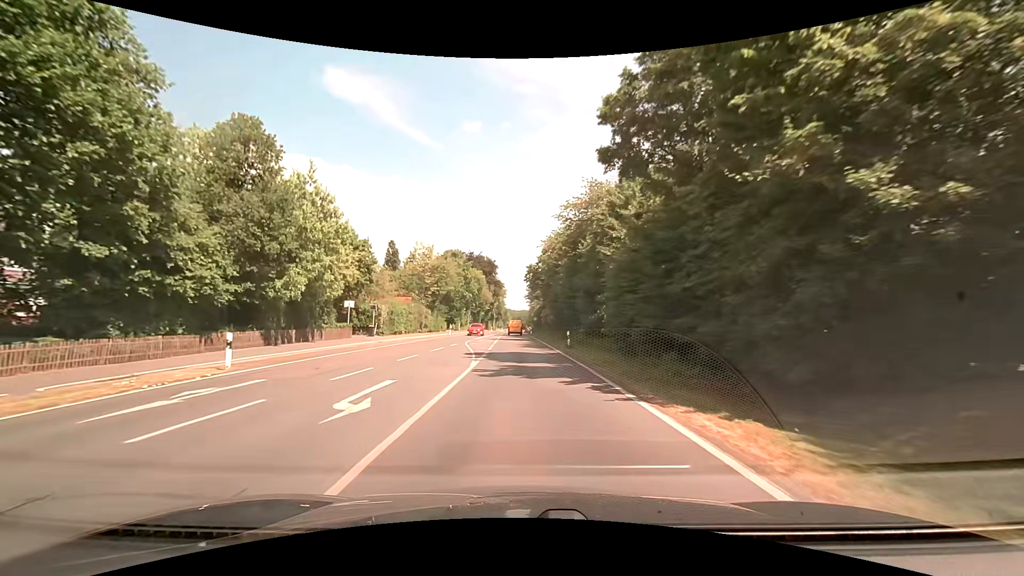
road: secondary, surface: asphalt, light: Day
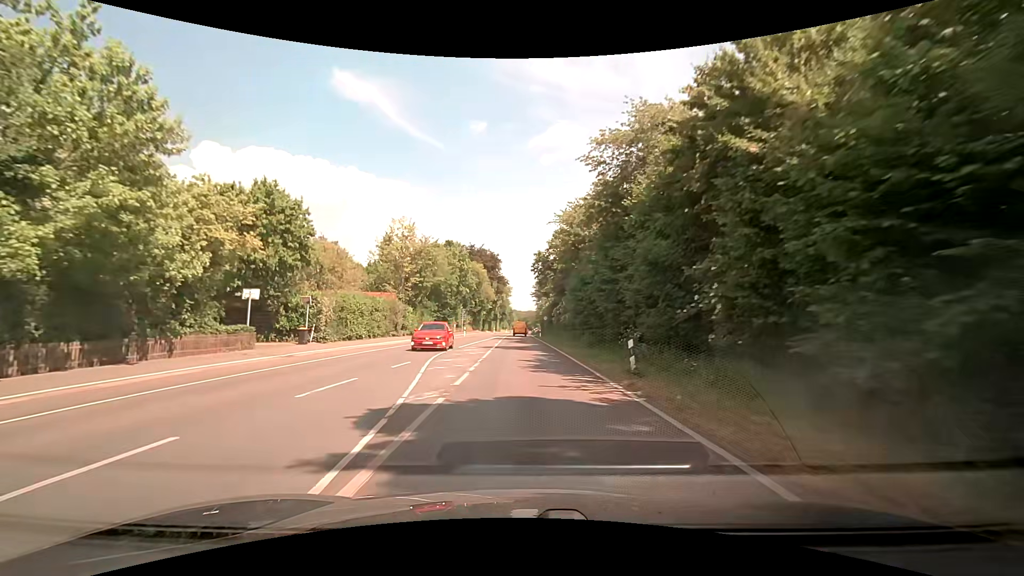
(-0.2, +15.1) m; 0°
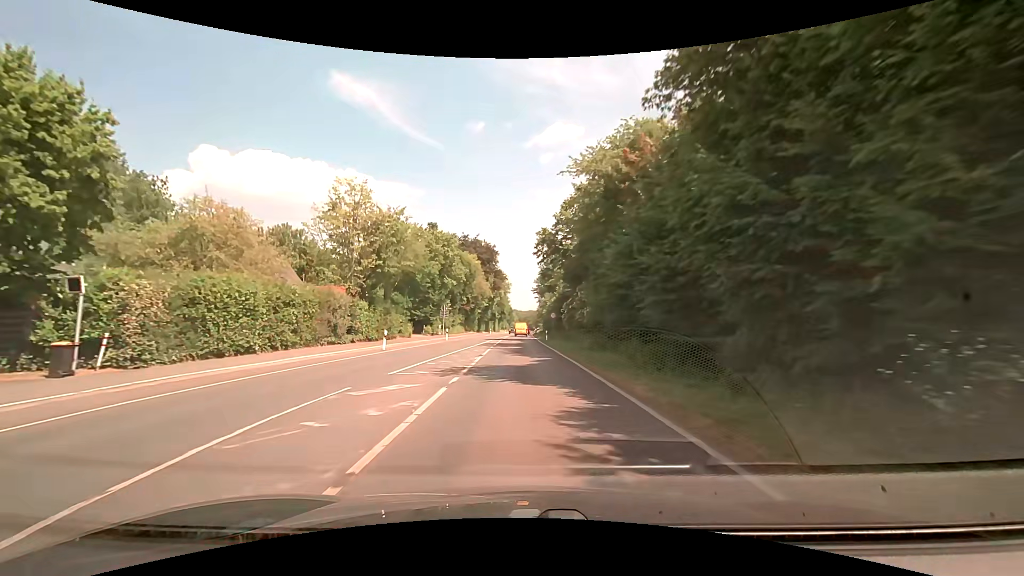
(-0.2, +15.4) m; 0°
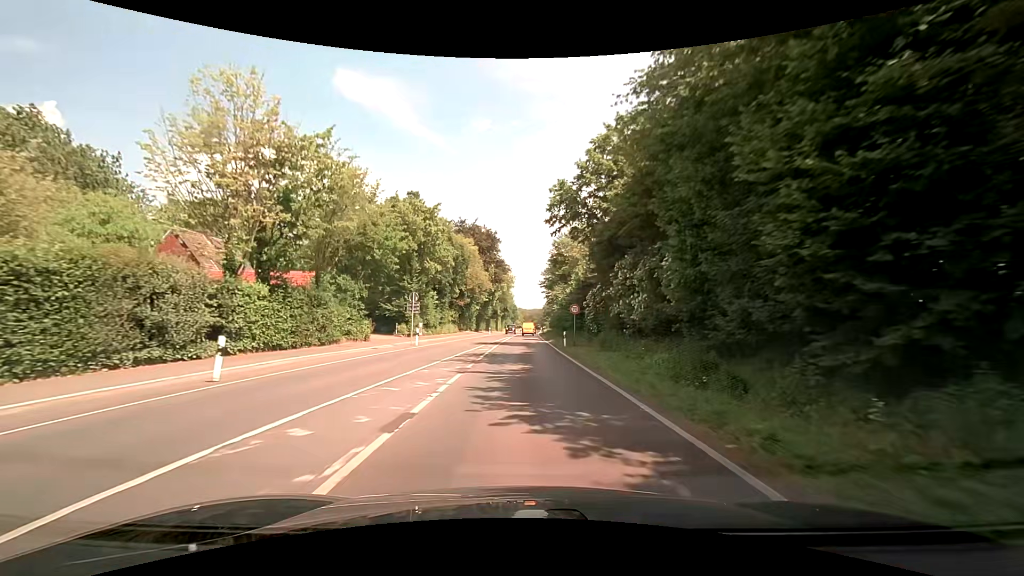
(-0.2, +15.8) m; -2°
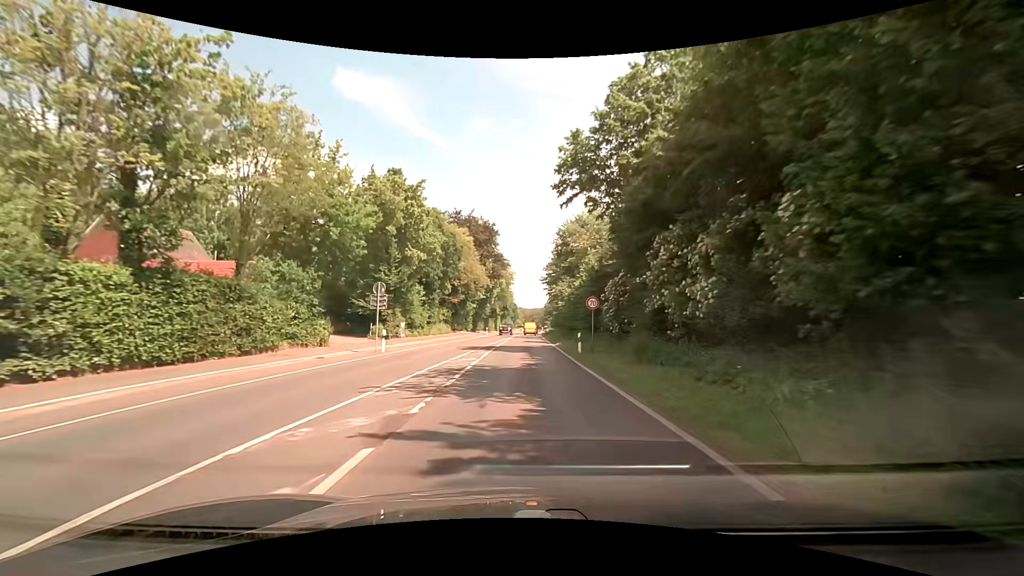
(+0.1, +8.0) m; +1°
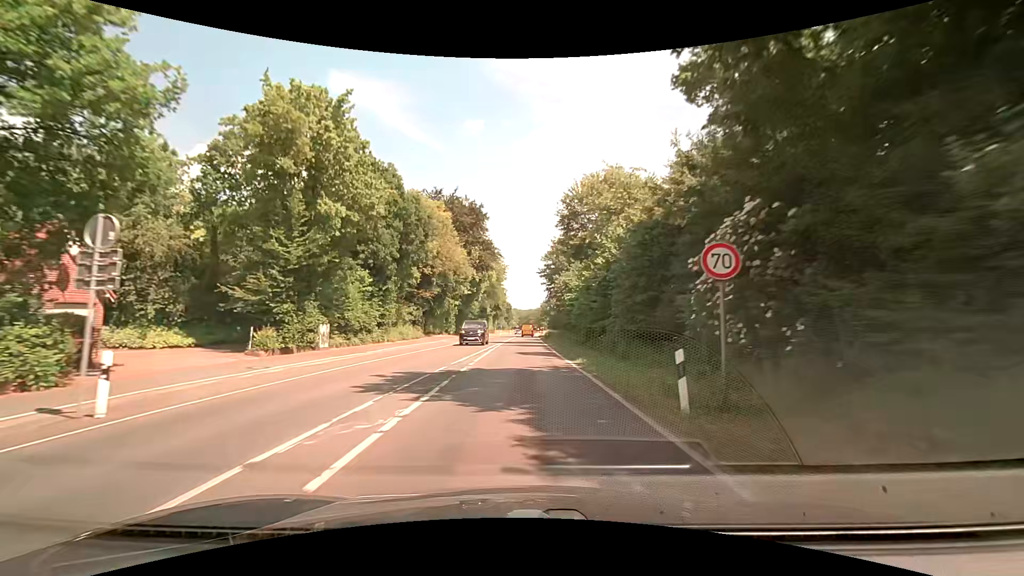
(0.0, +16.3) m; 0°
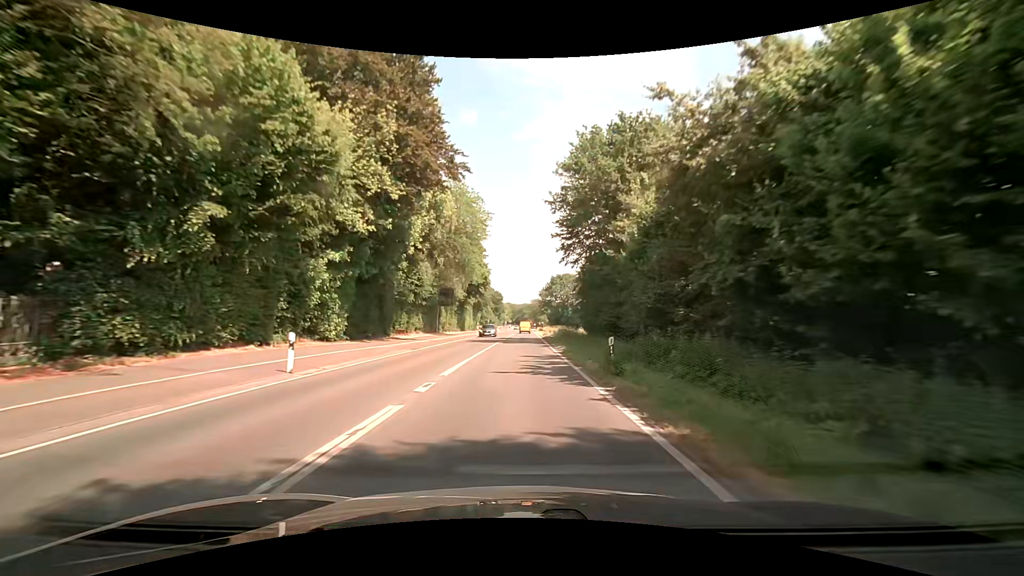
(+0.1, +44.9) m; +1°
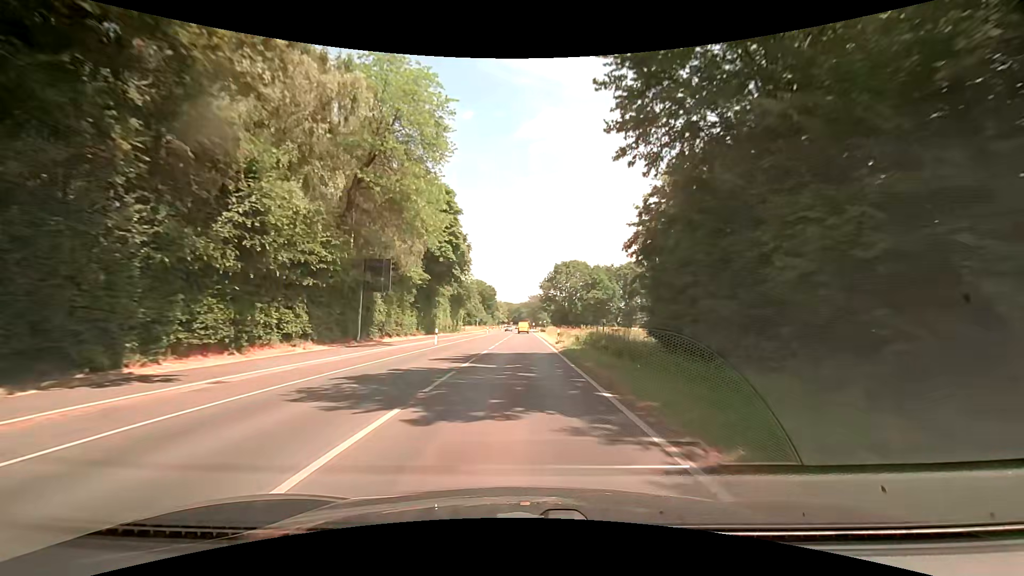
(-0.1, +29.2) m; -1°
(0, +10) (0, +20) (+1, +30) (+1, +40) (+1, +50) (+1, +60) (+2, +70) (+2, +80) (+2, +90) (+2, +100) m
